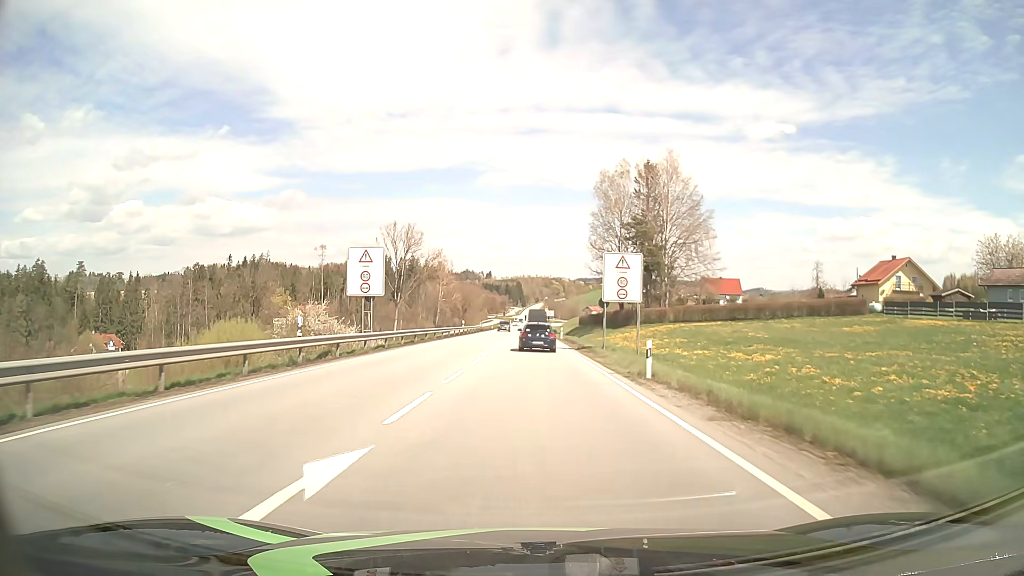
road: primary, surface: asphalt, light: Day
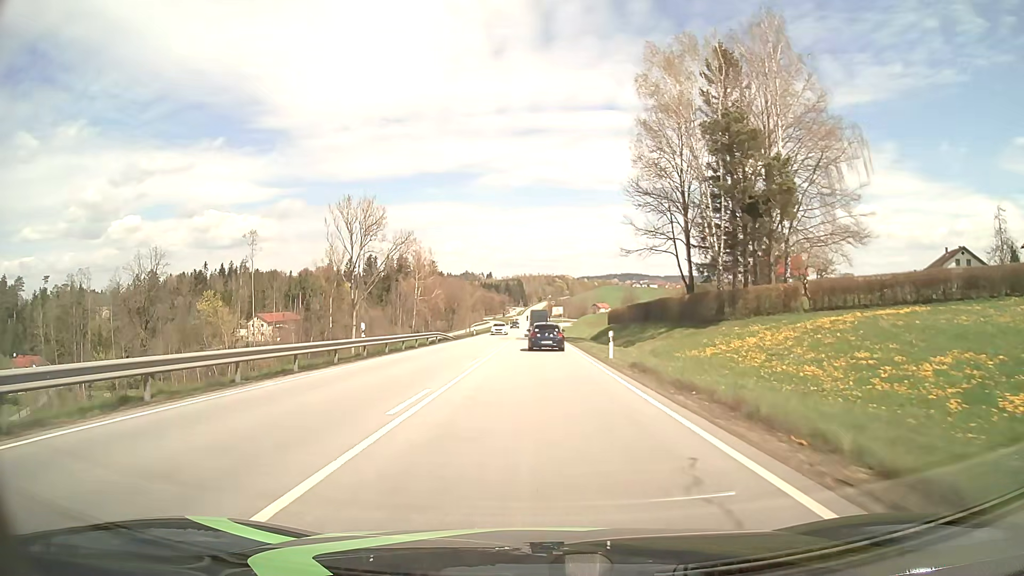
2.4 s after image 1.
(-0.1, +40.9) m; 0°
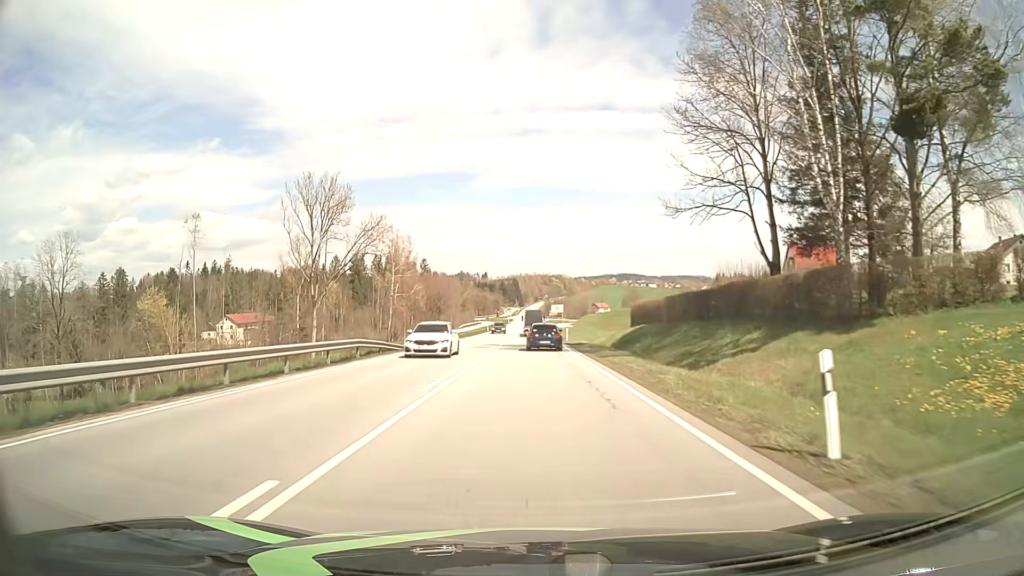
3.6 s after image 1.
(0.0, +20.5) m; 0°
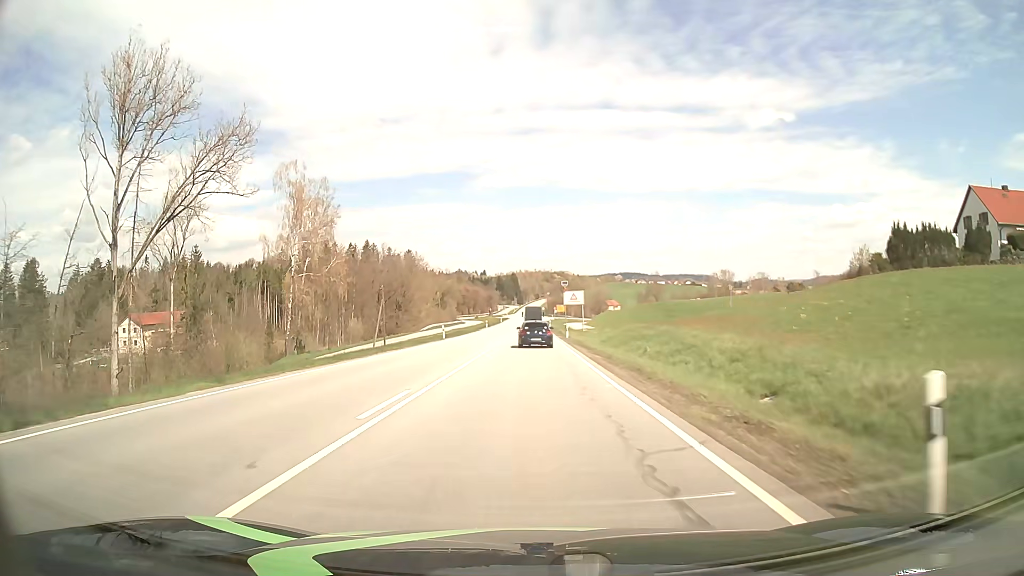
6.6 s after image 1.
(+0.1, +52.4) m; 0°
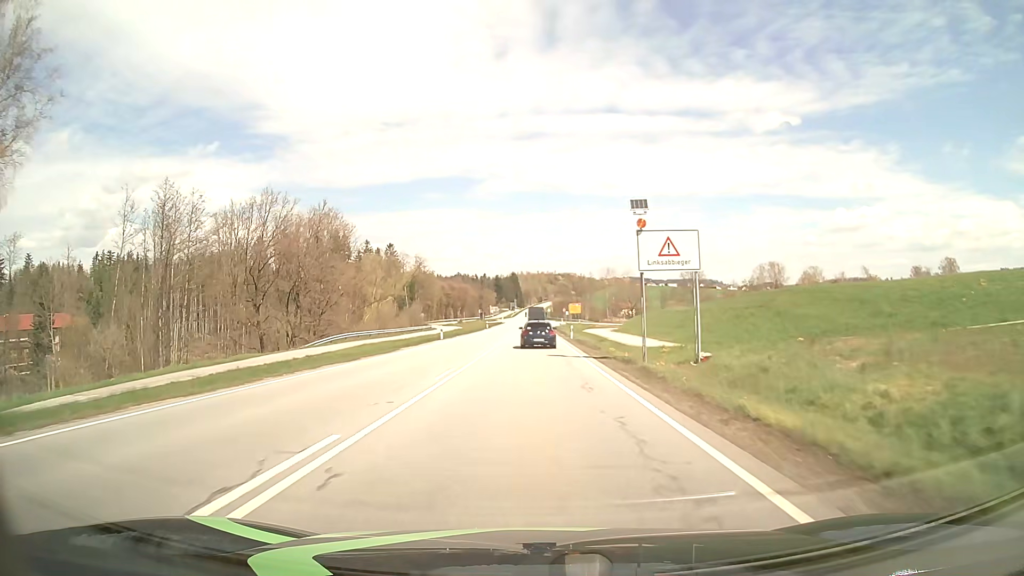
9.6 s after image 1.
(-0.2, +53.5) m; 0°
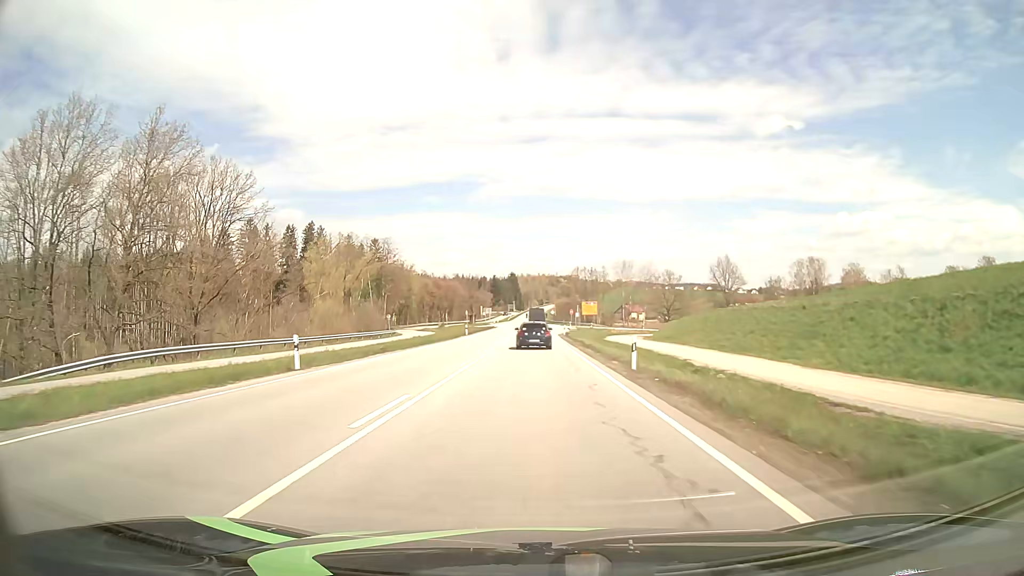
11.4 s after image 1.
(0.0, +31.6) m; 0°
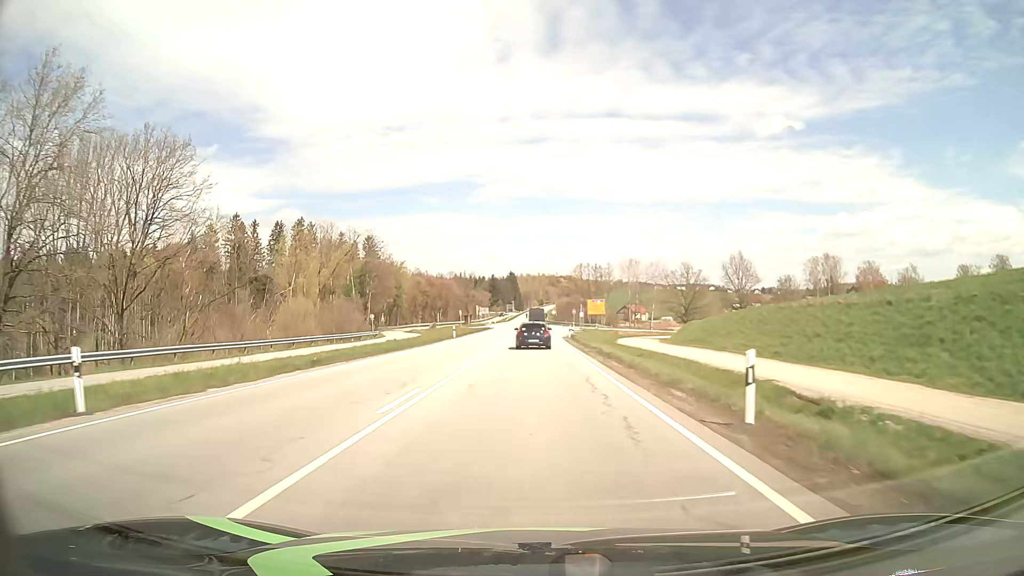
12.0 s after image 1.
(0.0, +10.5) m; 0°
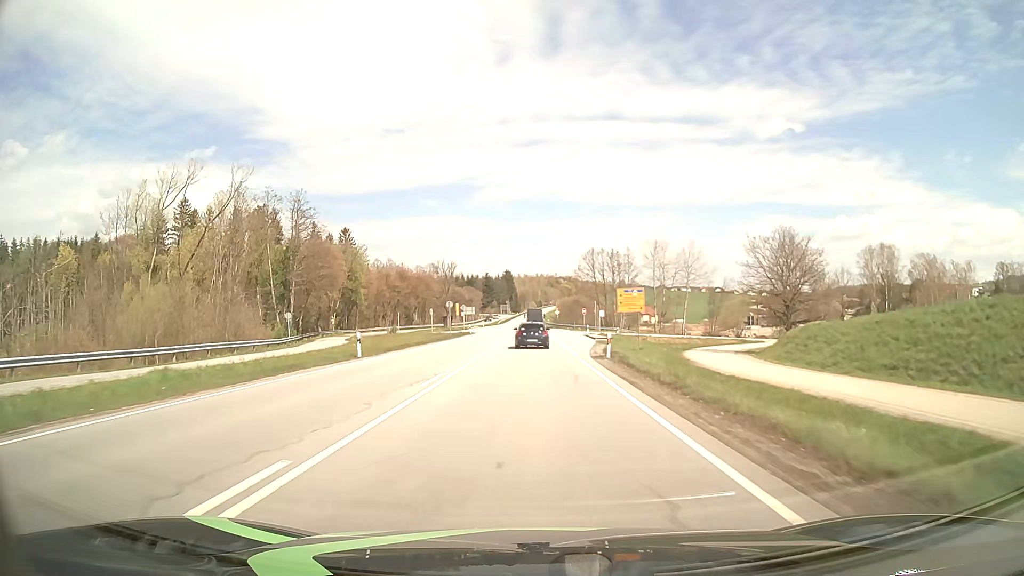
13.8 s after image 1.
(0.0, +31.8) m; 0°
